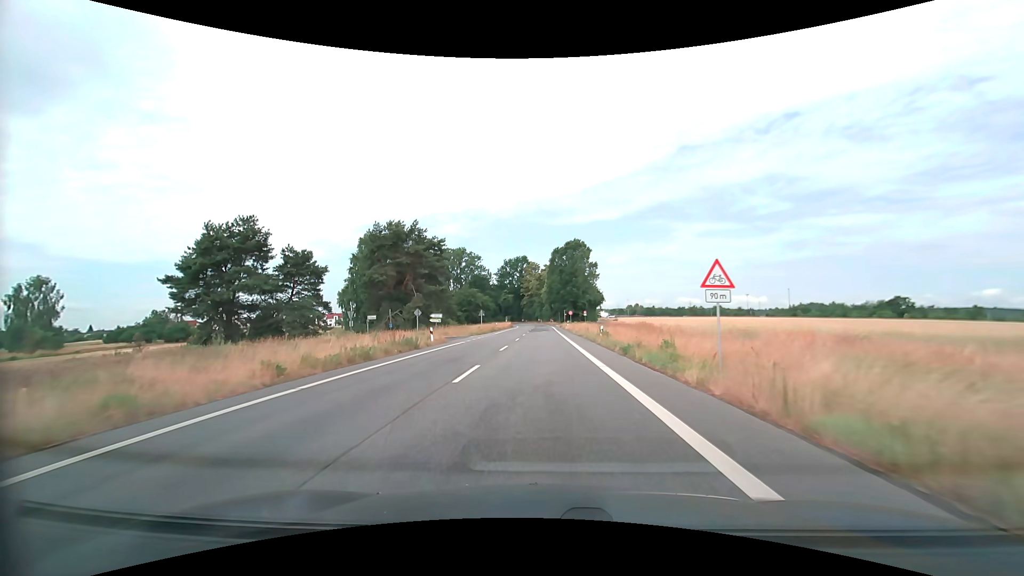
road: secondary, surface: asphalt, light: Day
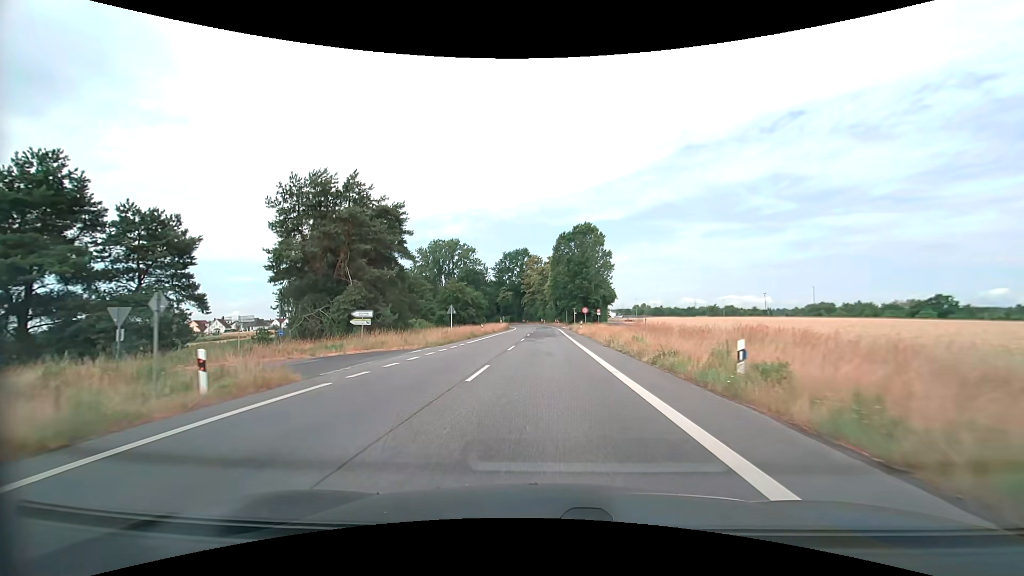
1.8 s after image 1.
(-0.1, +22.9) m; 0°
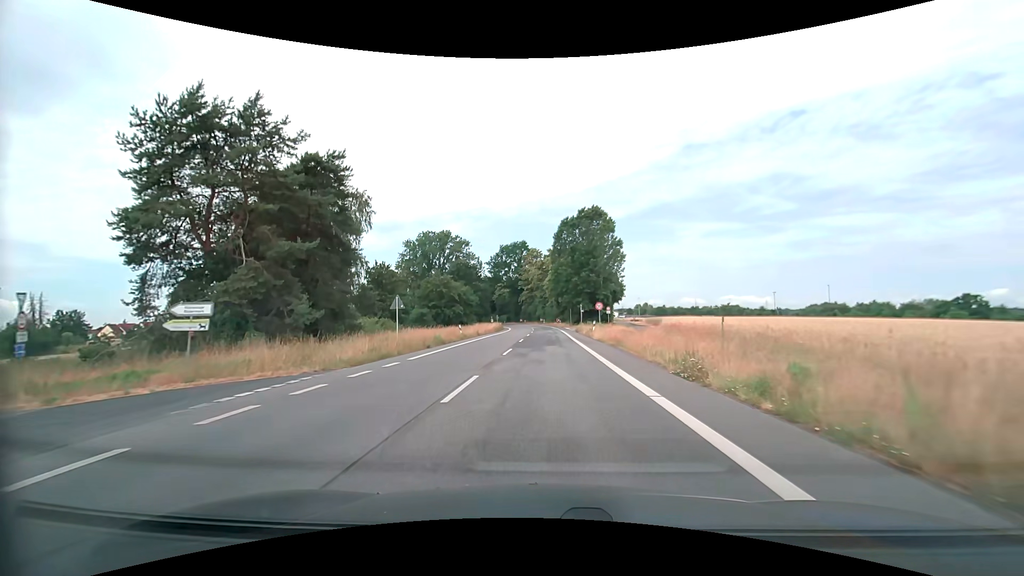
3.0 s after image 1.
(0.0, +15.2) m; 0°
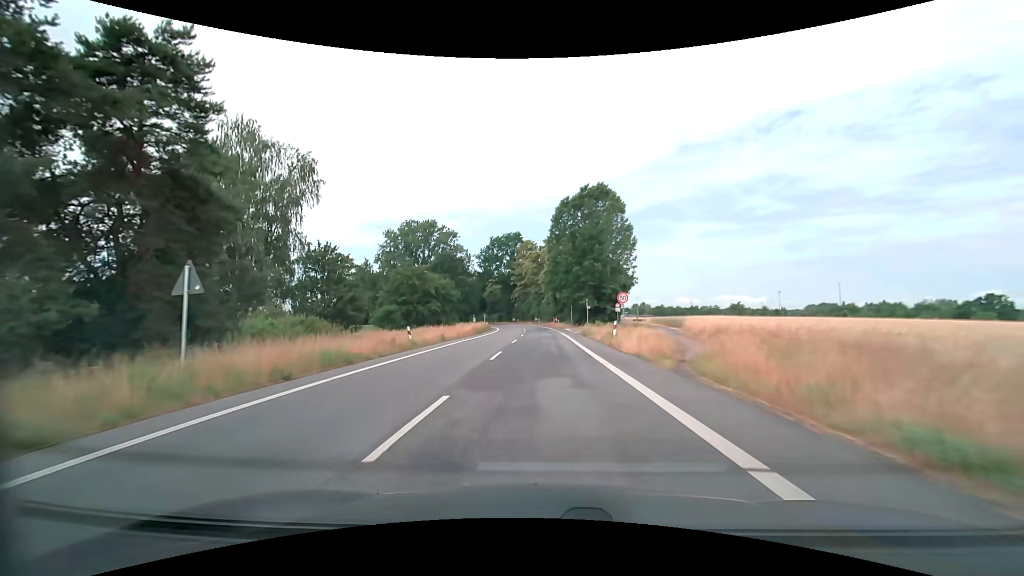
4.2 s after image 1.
(0.0, +15.2) m; 0°
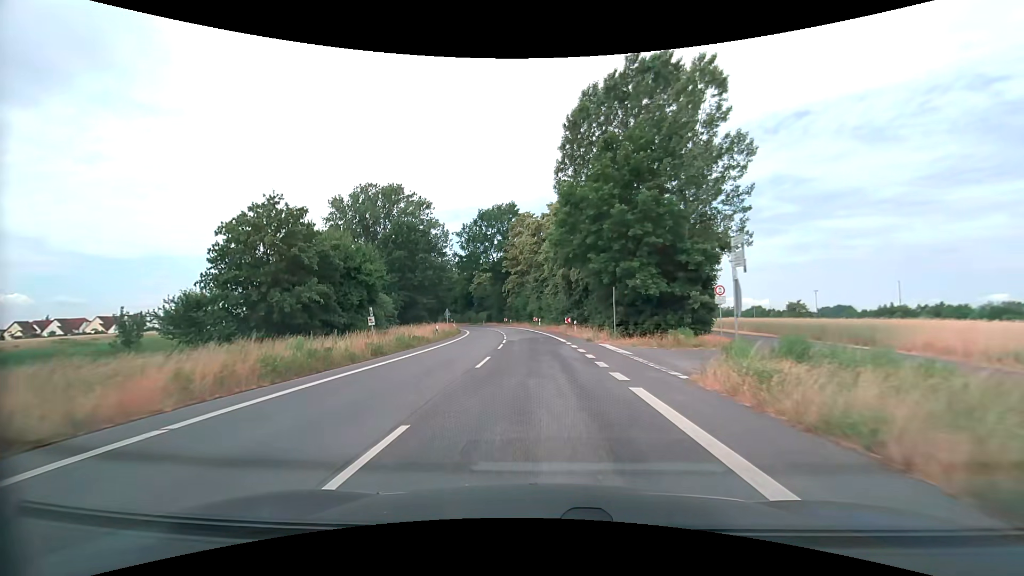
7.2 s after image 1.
(0.0, +38.0) m; 0°
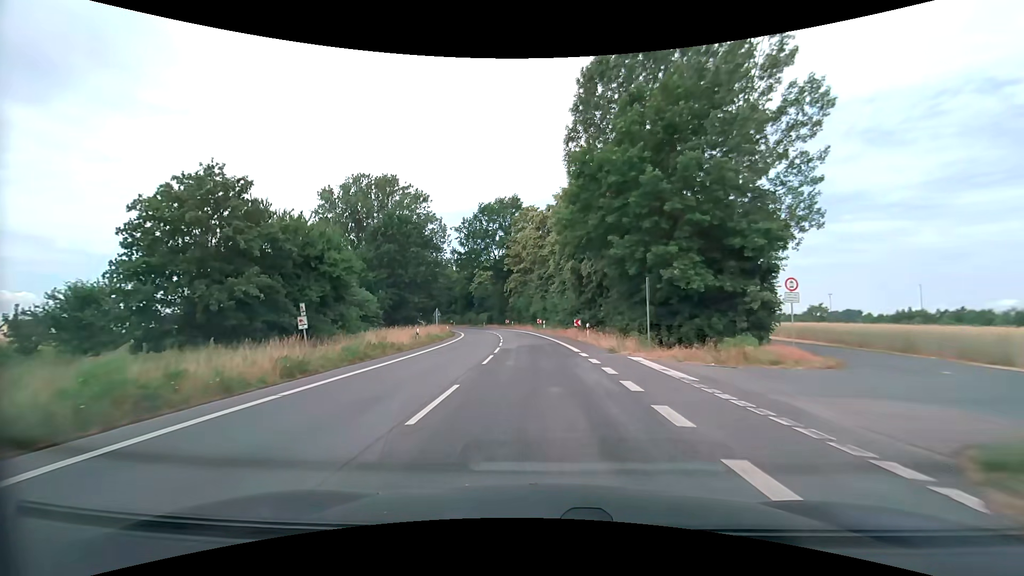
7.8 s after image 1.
(0.0, +7.6) m; -1°
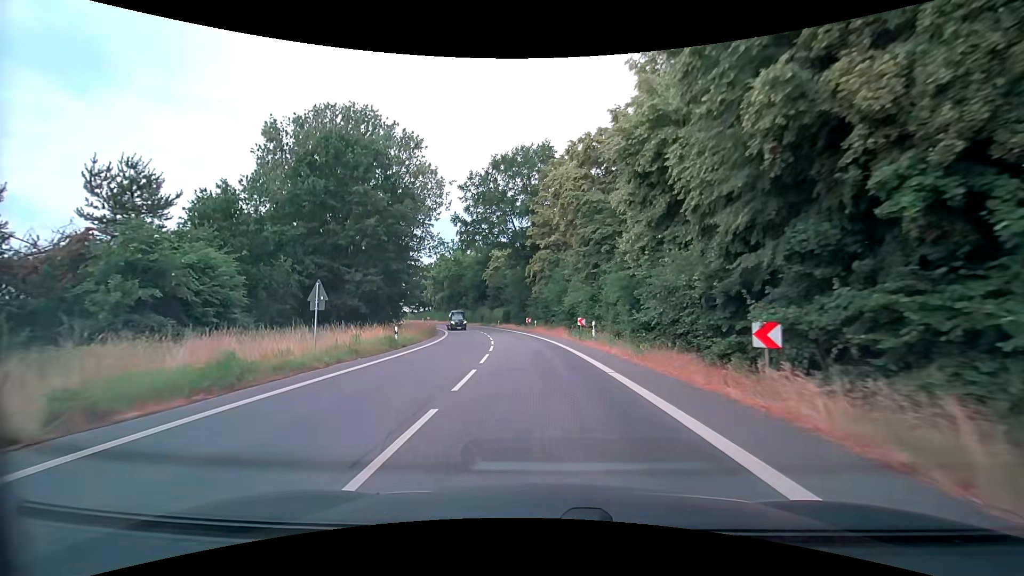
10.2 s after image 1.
(-0.9, +30.4) m; -4°
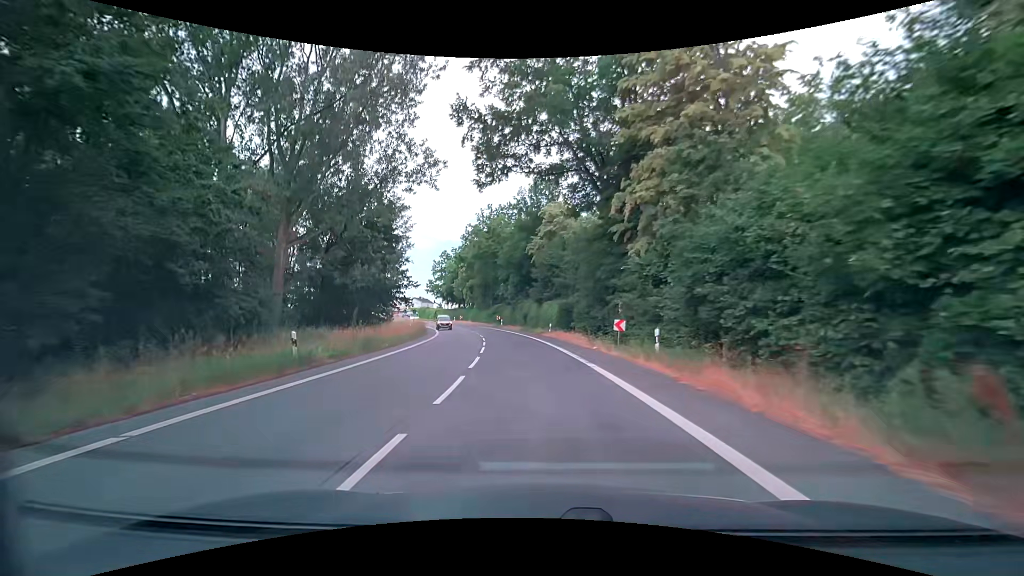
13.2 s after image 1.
(-2.0, +38.0) m; -7°
(0, +10) (-1, +20) (-2, +30) (-3, +40) (-5, +50) (-7, +59) (-10, +69) (-12, +79) (-16, +88) (-19, +97) m
